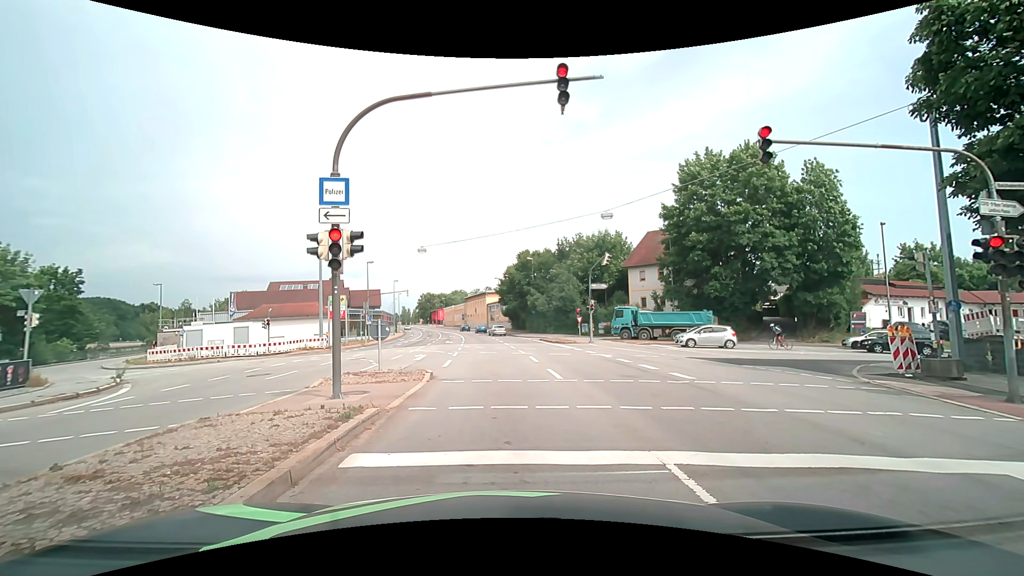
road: primary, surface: asphalt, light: Day
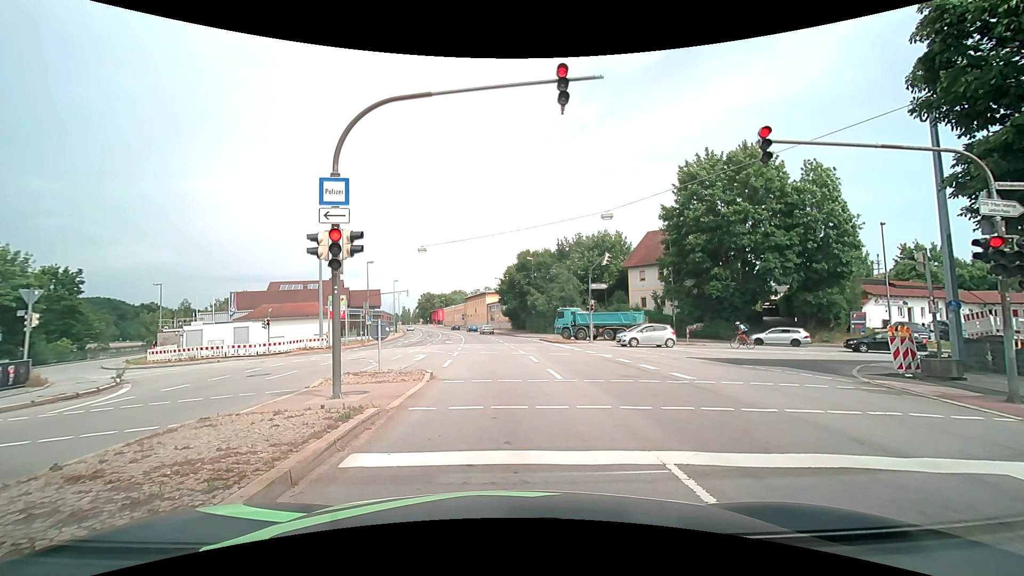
(0.0, 0.0) m; 0°
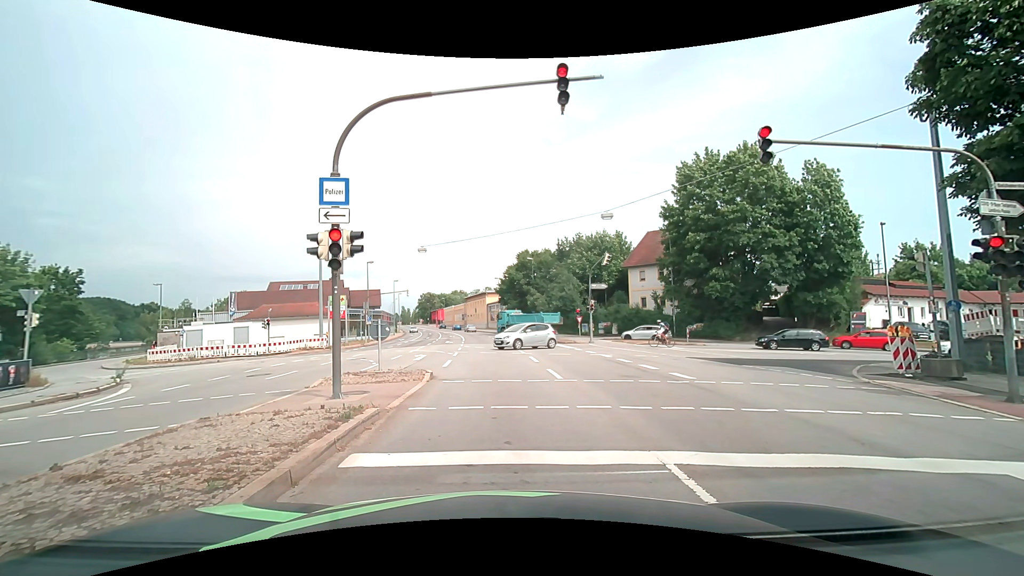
(0.0, 0.0) m; 0°
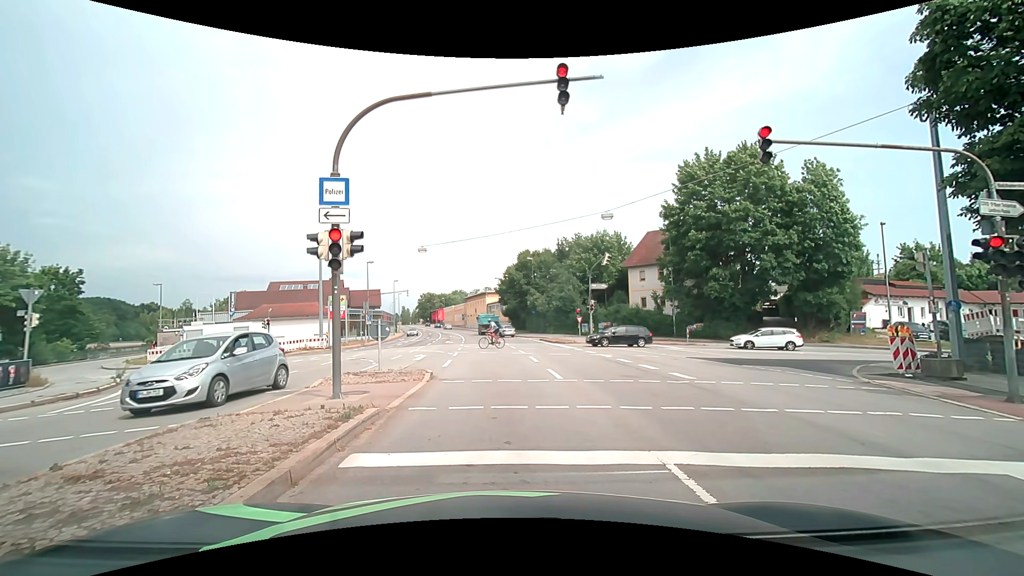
(0.0, 0.0) m; 0°
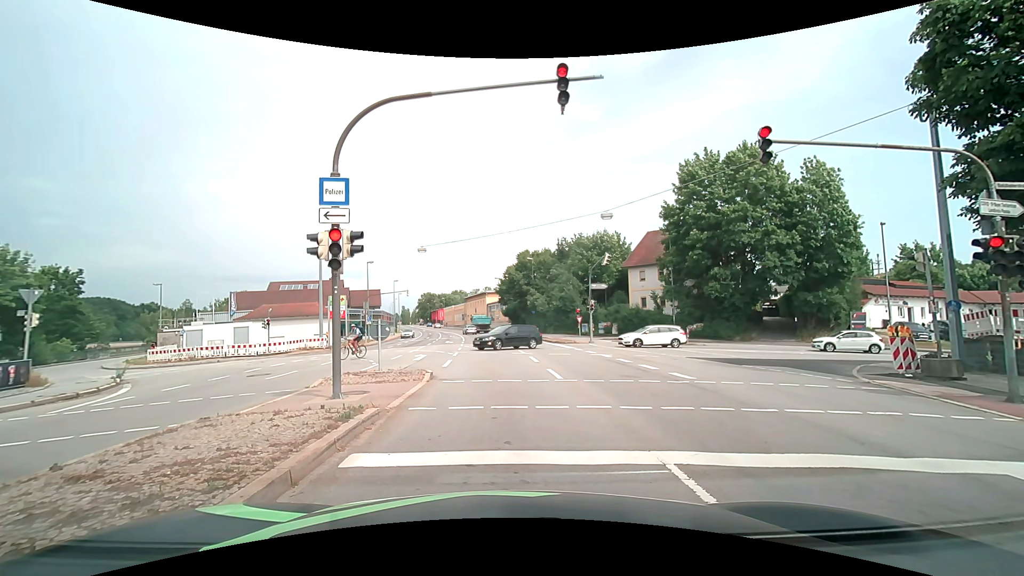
(0.0, 0.0) m; 0°
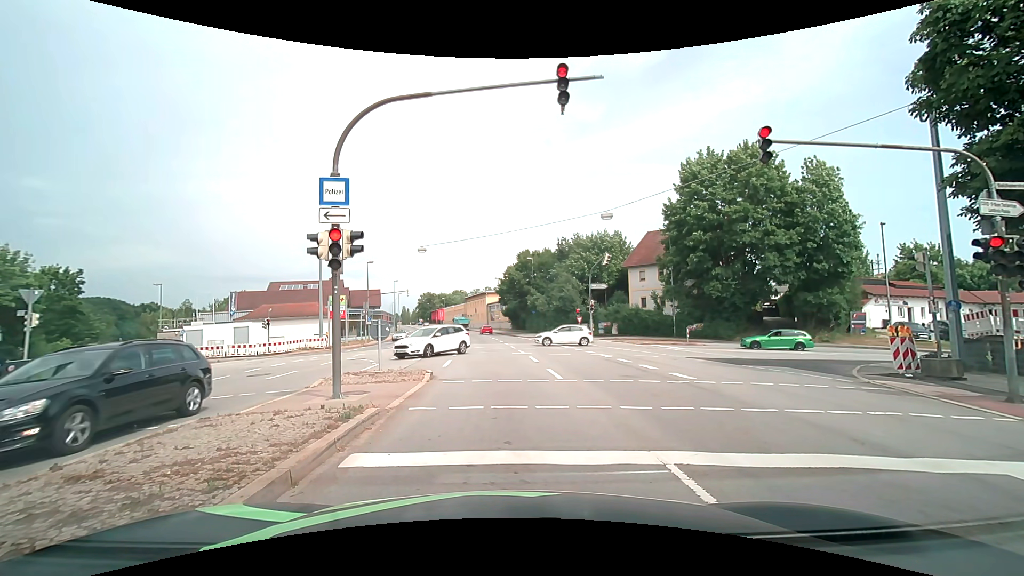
(0.0, 0.0) m; 0°
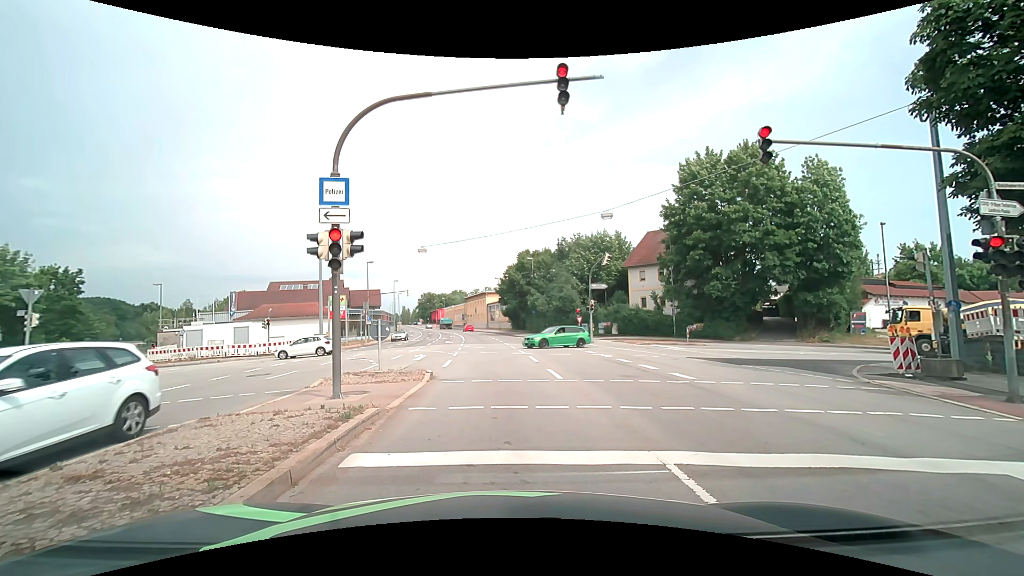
(0.0, 0.0) m; 0°
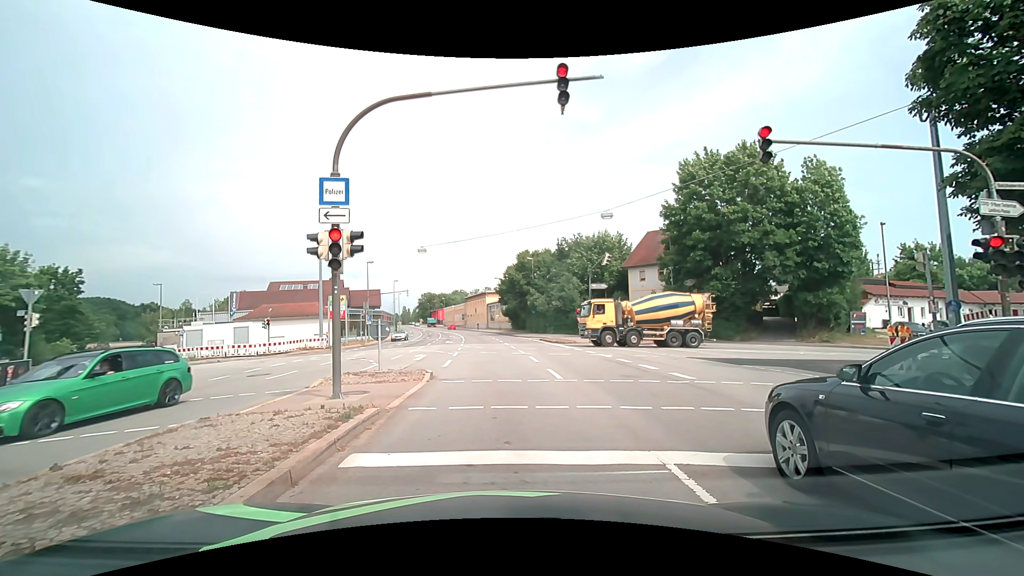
(0.0, 0.0) m; 0°
